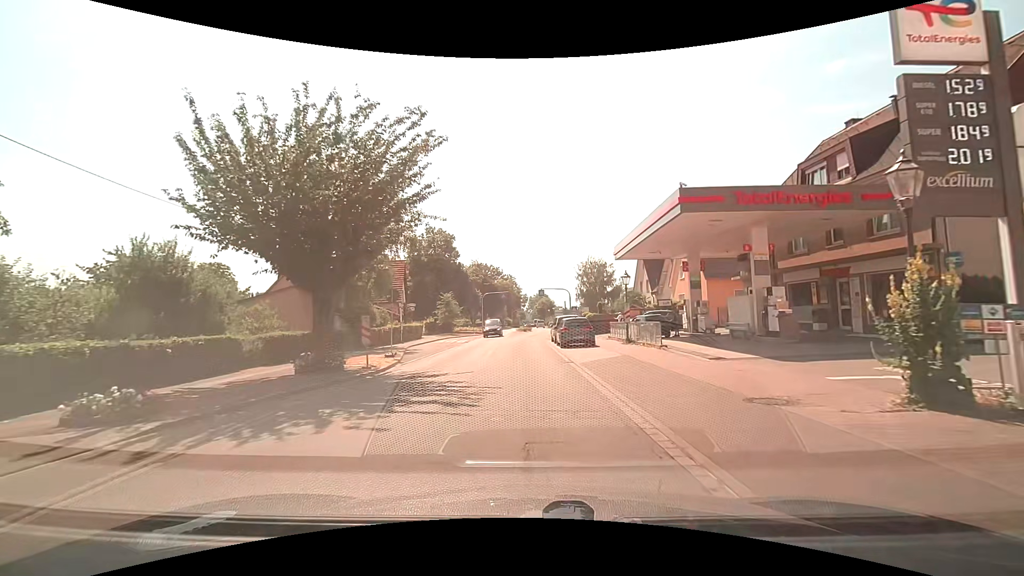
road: residential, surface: paving_stones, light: Day
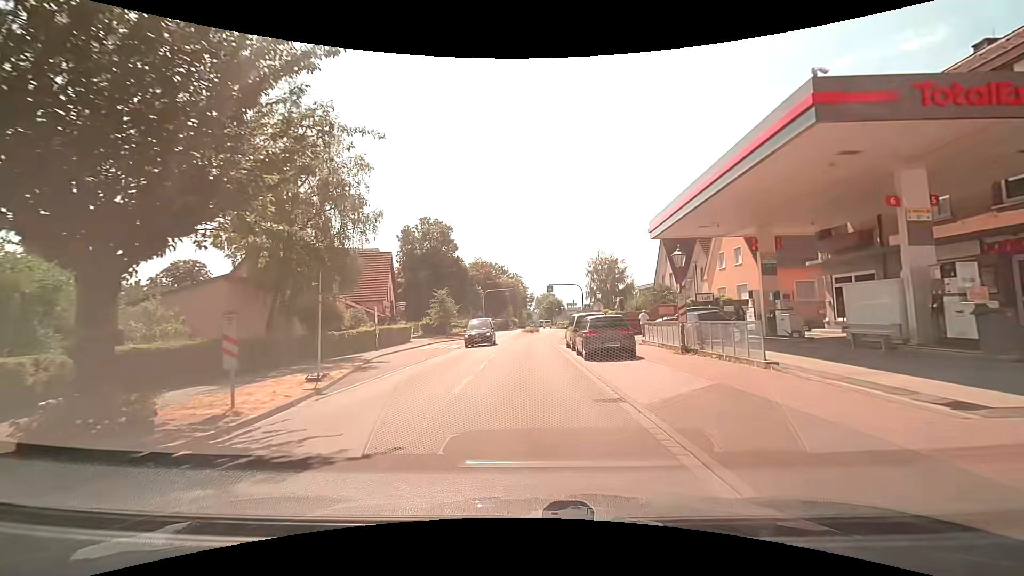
(-0.1, +8.0) m; -1°
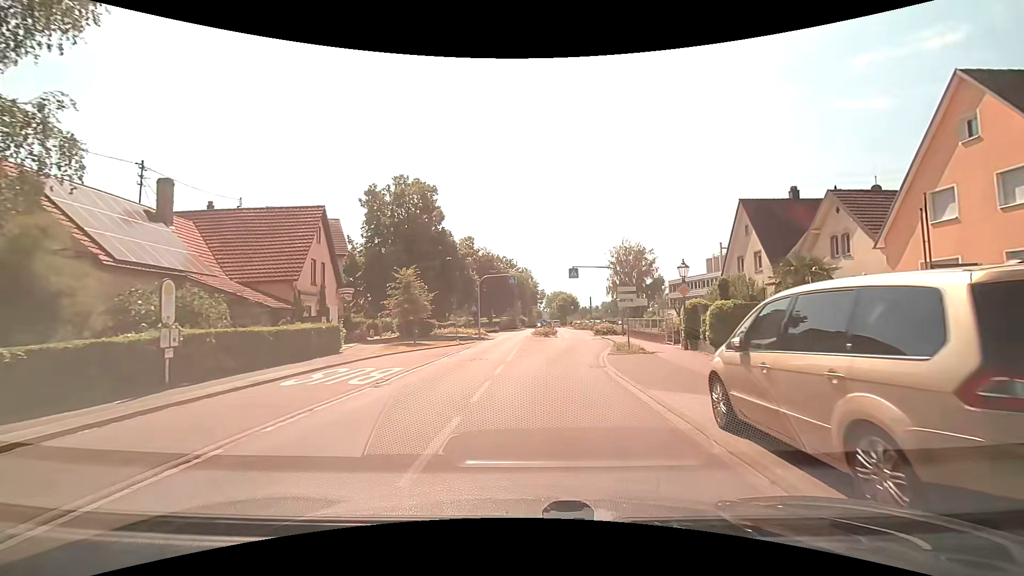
(-0.5, +19.1) m; -1°
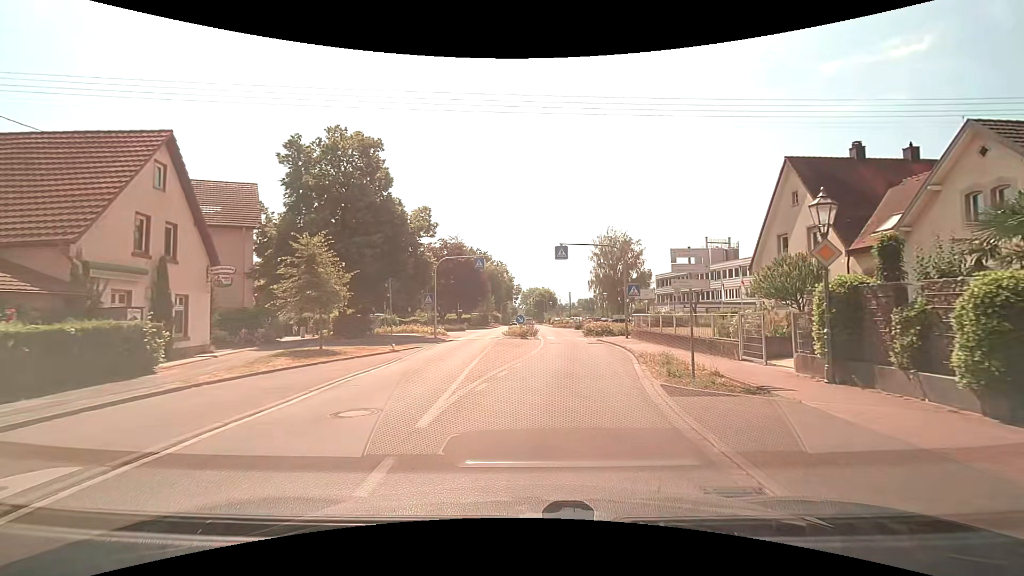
(+0.2, +11.2) m; +3°
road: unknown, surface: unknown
(0, +10) (+2, +20) (+3, +30) (+3, +40) (+2, +50) (+2, +60) (+2, +70) (+2, +80) (+2, +90) (+2, +100) m
